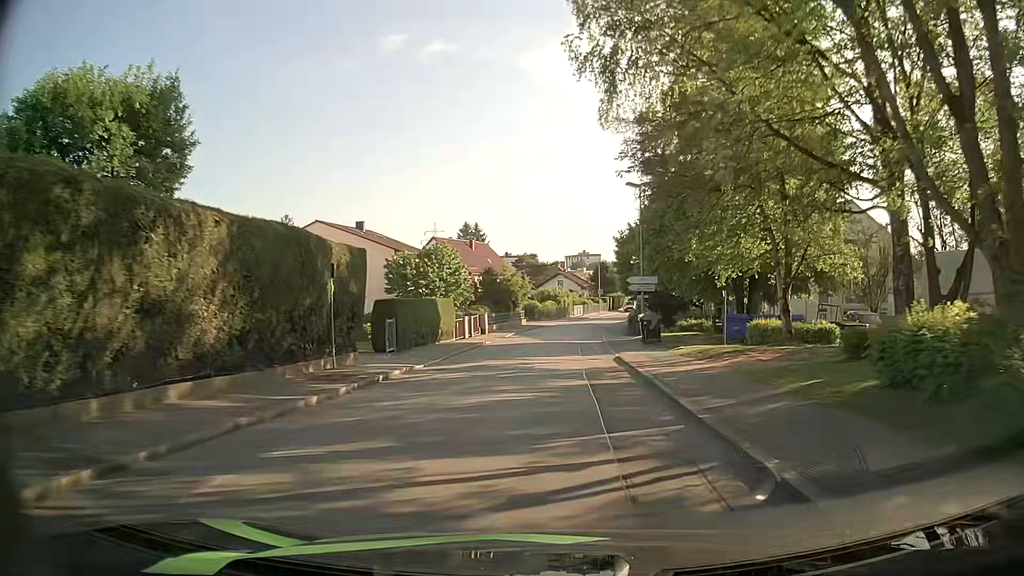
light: Day
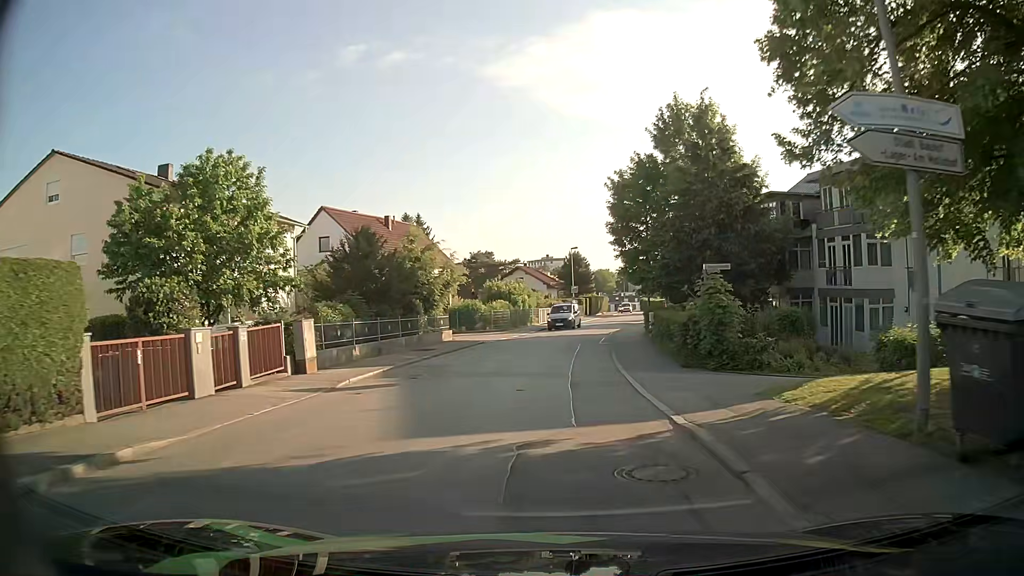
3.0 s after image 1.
(+0.8, +28.9) m; +3°
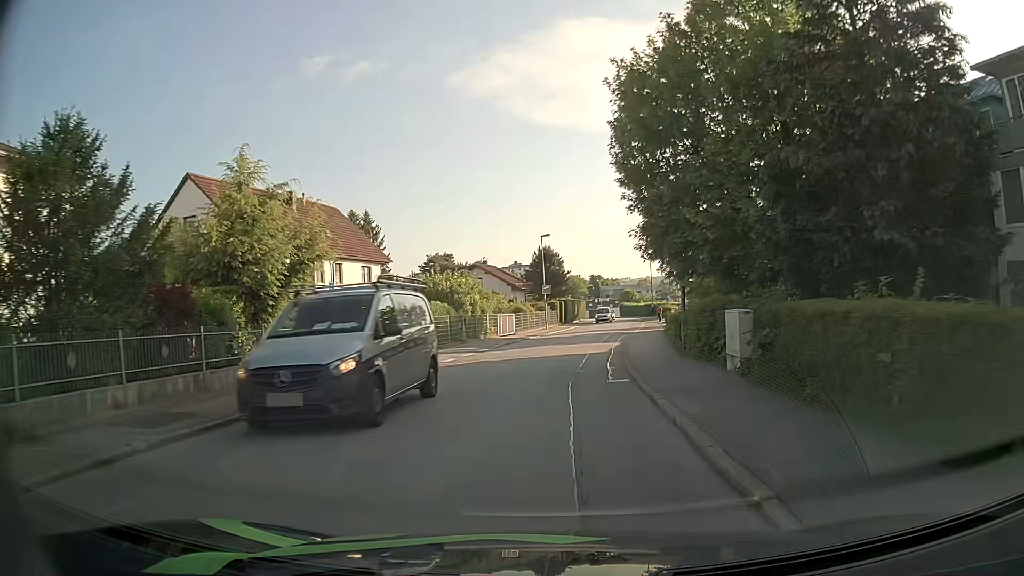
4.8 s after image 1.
(+0.4, +17.4) m; +3°
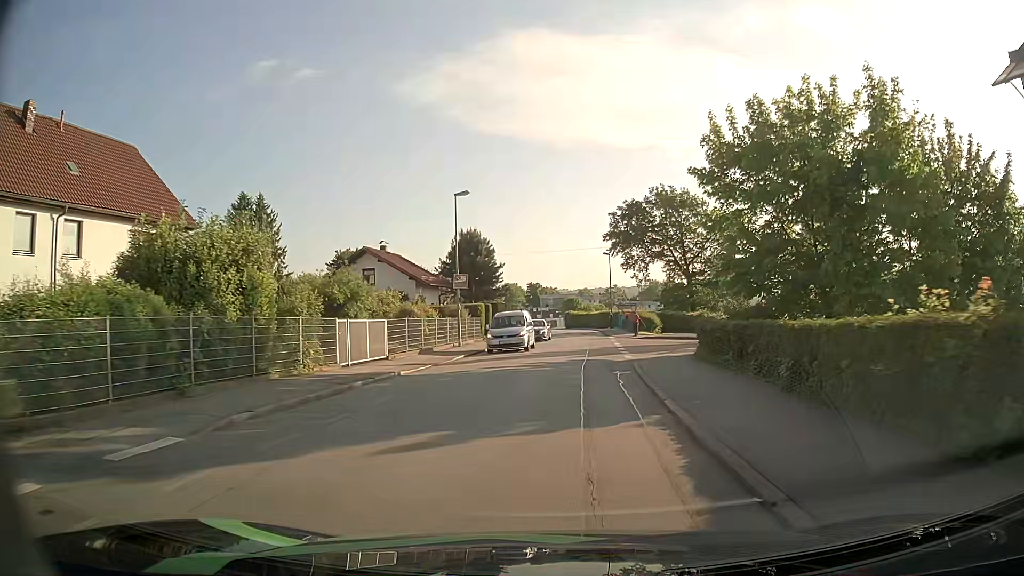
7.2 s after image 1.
(+0.6, +22.8) m; +4°
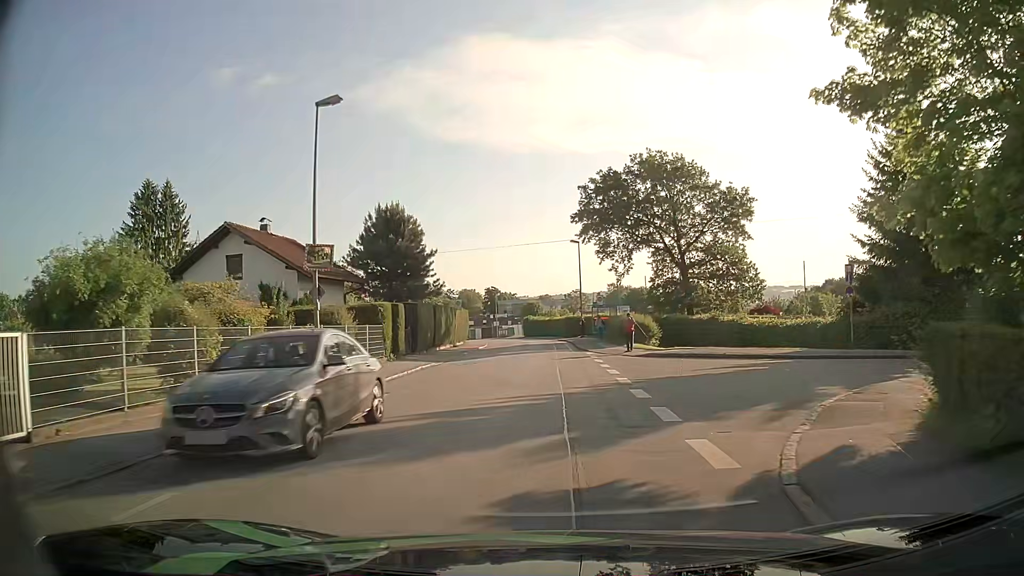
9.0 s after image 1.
(+0.8, +16.5) m; +4°
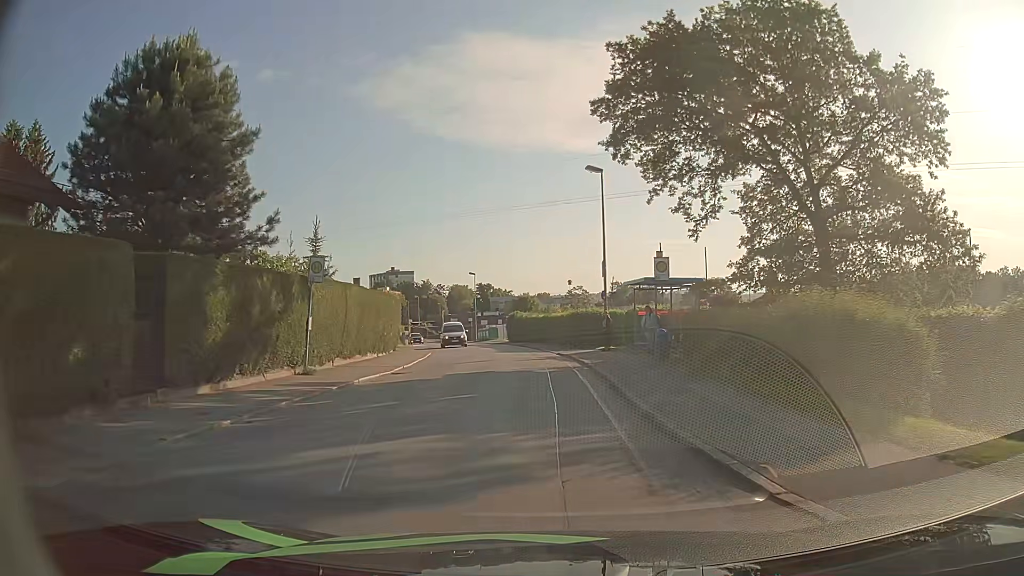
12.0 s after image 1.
(+0.1, +27.3) m; 0°
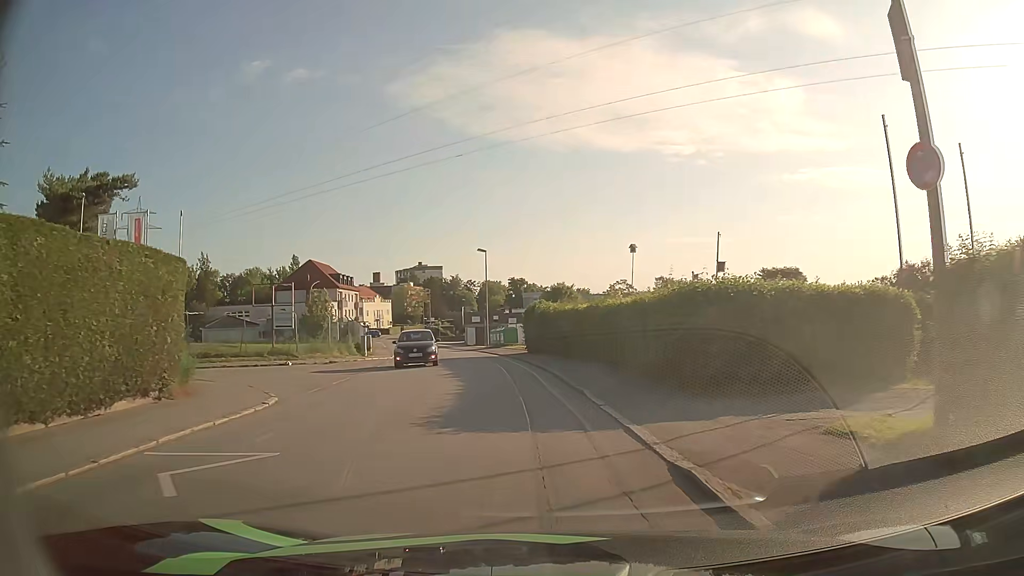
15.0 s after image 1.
(-0.2, +24.9) m; -3°
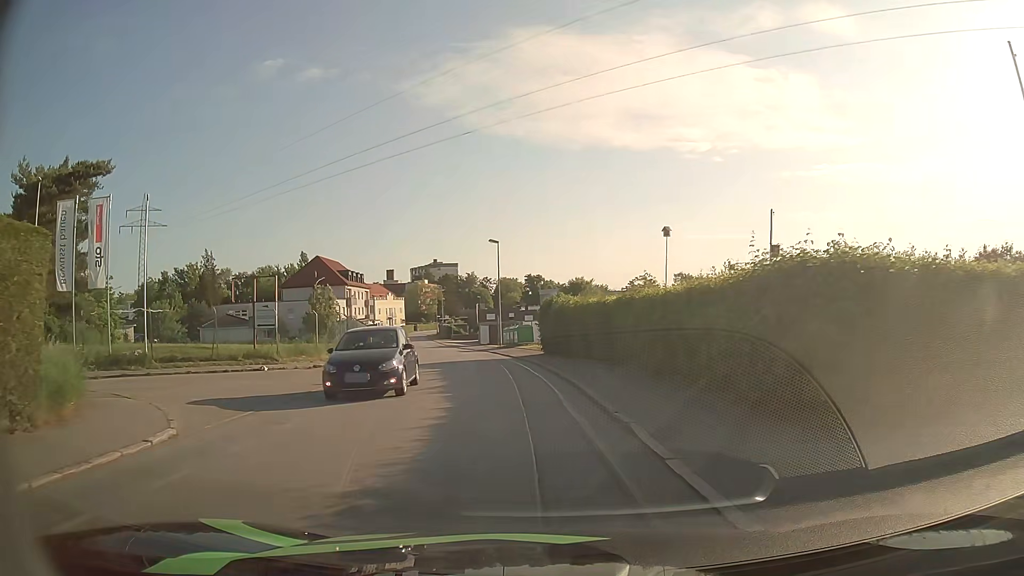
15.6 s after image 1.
(-0.1, +4.9) m; -2°
(0, +10) (-1, +20) (-2, +30) (-4, +40) (-6, +49) (-8, +59) (-11, +69) (-13, +79) (-15, +88) (-17, +98) m
